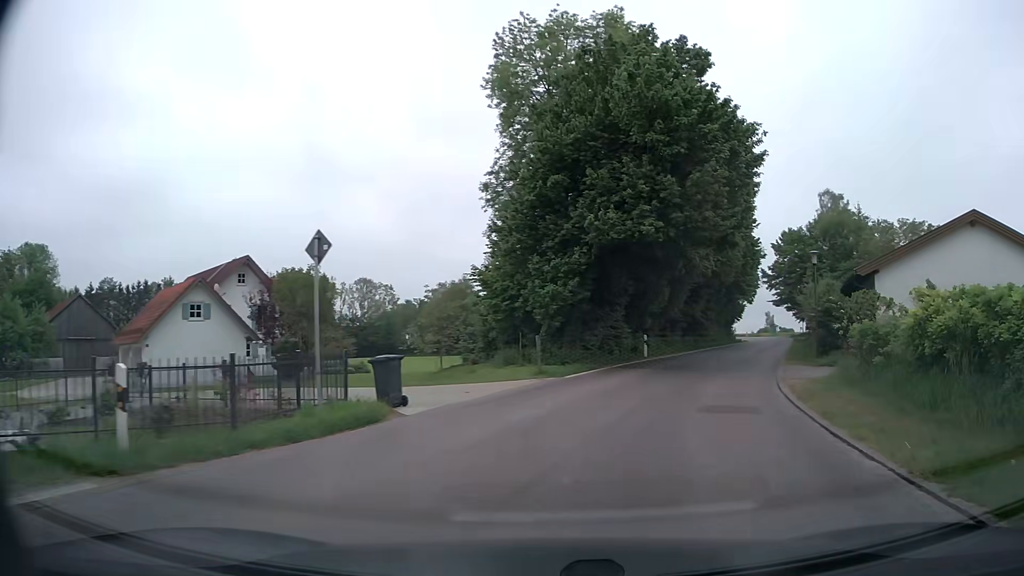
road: unclassified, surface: asphalt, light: Day
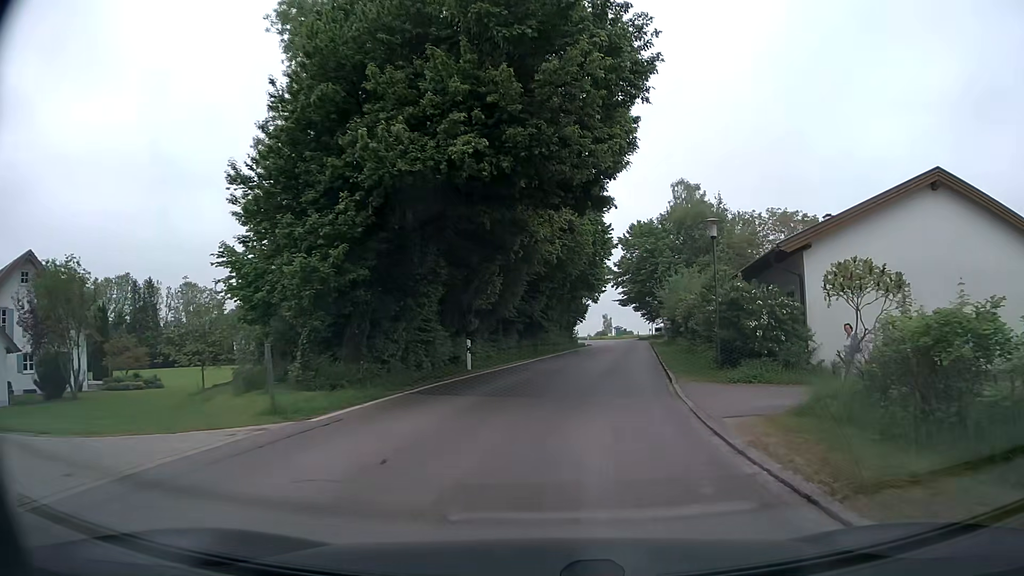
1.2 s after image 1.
(+1.2, +8.6) m; +14°
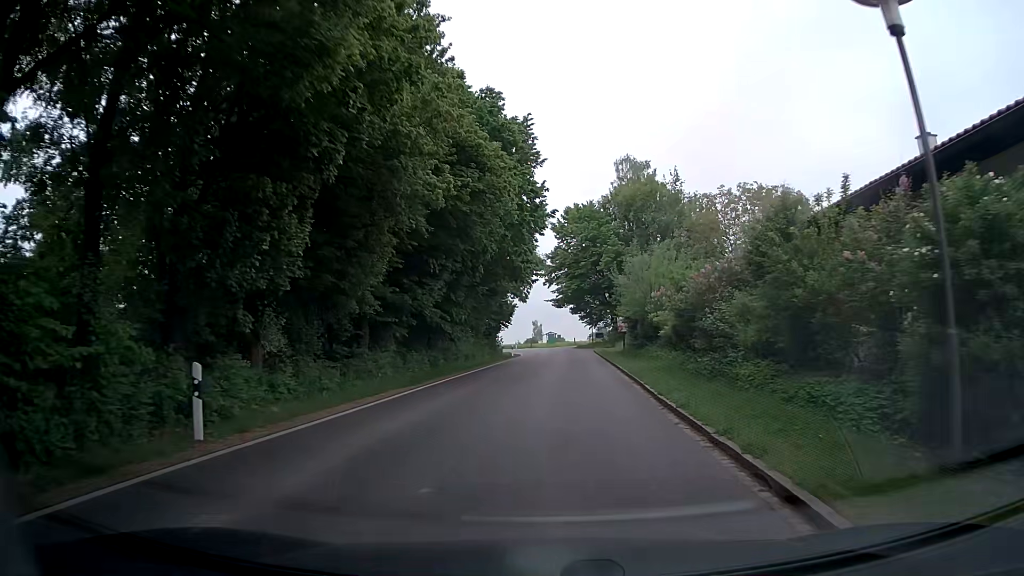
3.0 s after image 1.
(+1.1, +14.8) m; +6°
